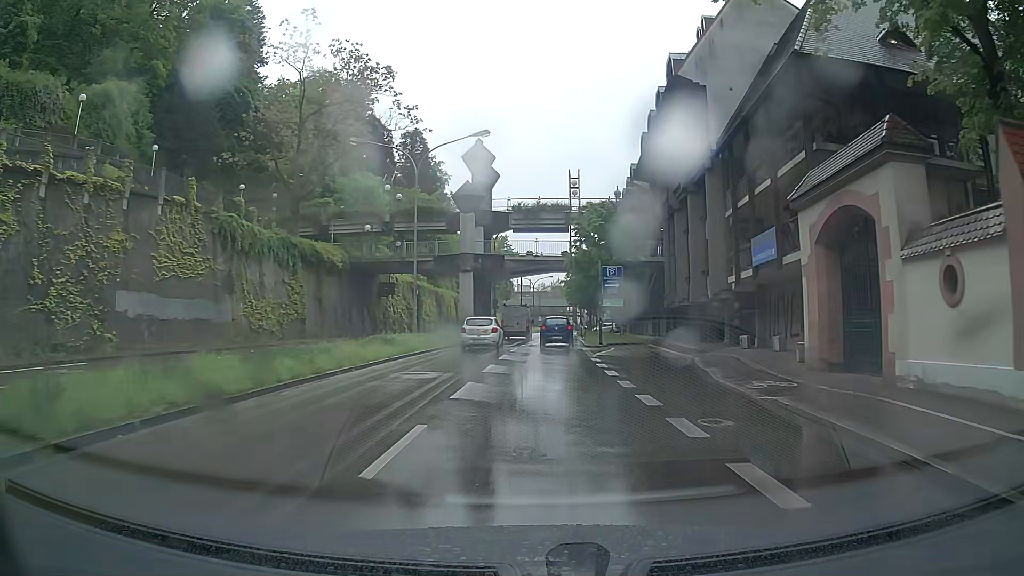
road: primary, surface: asphalt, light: Day
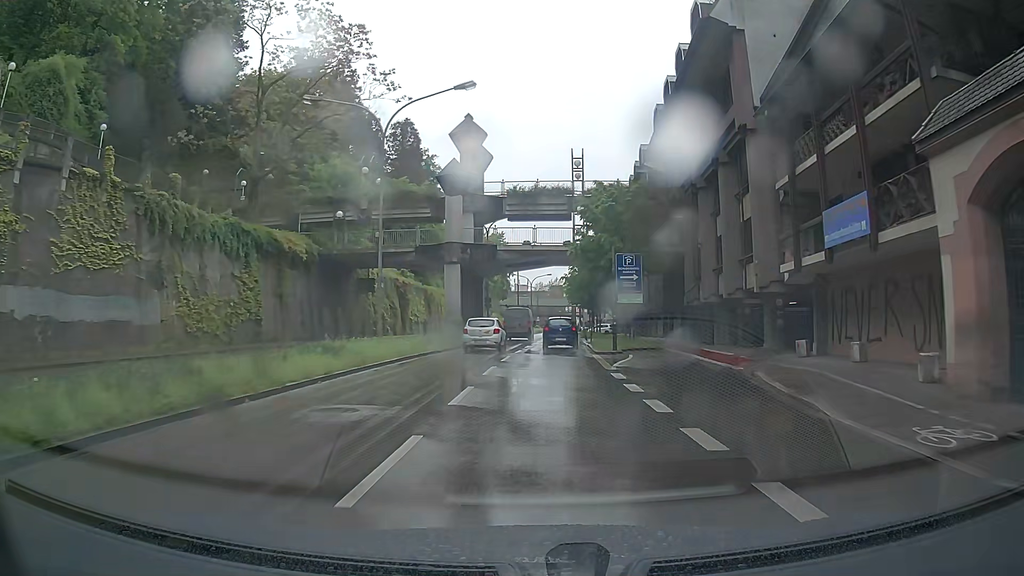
(0.0, +6.7) m; 0°
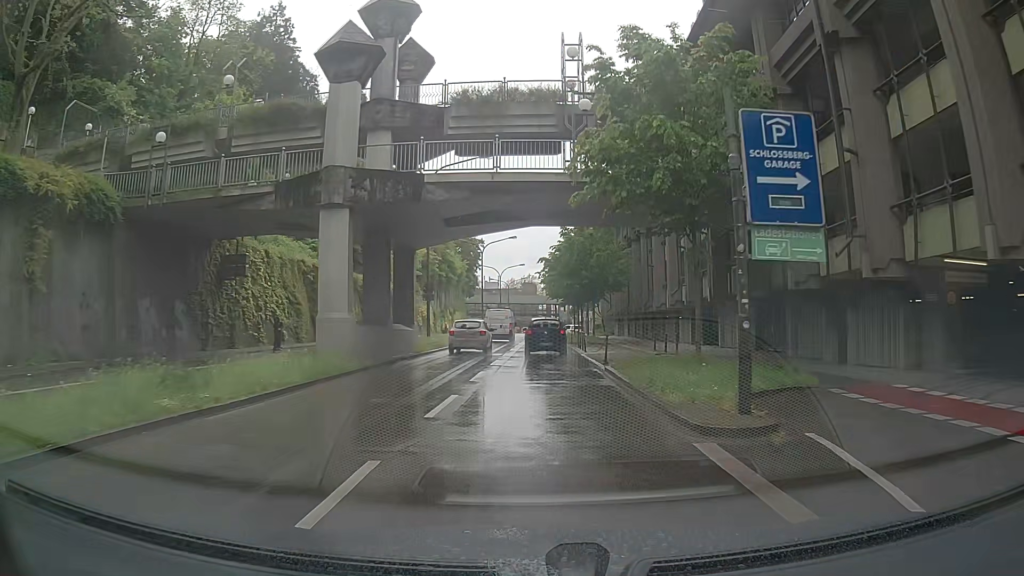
(+0.5, +19.4) m; +3°
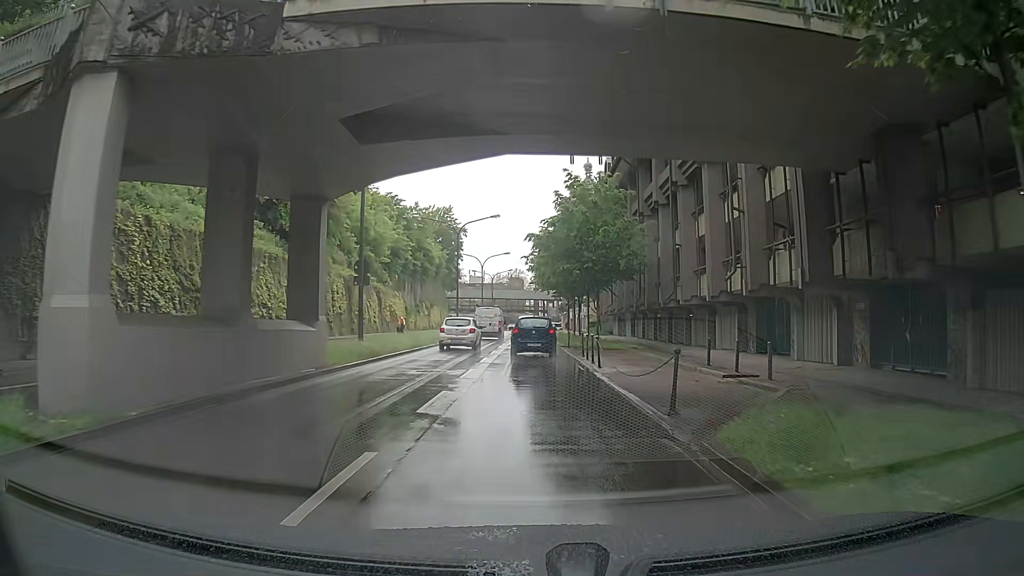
(+0.2, +11.6) m; 0°
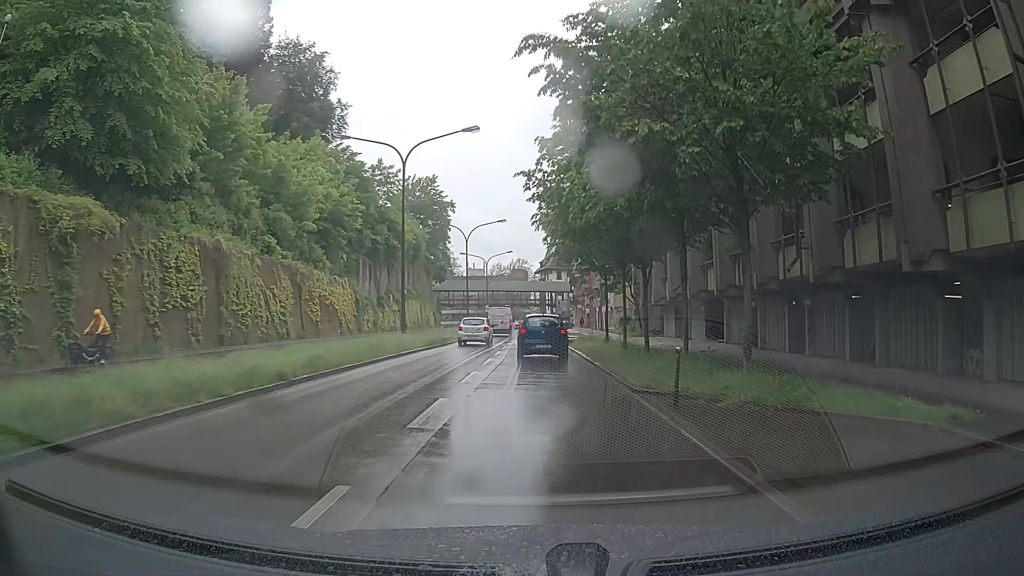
(+0.4, +25.4) m; +2°
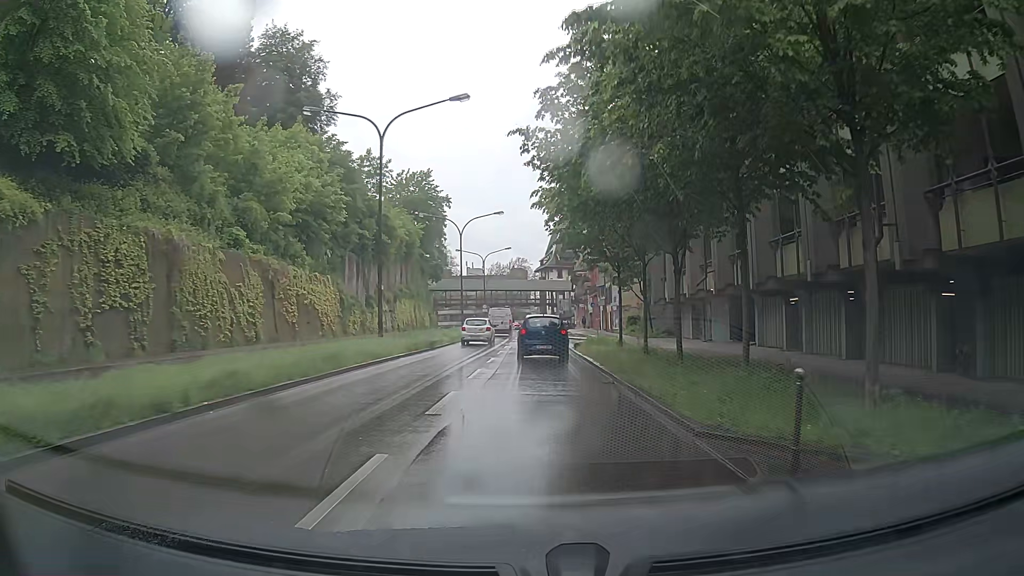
(-0.1, +4.7) m; 0°
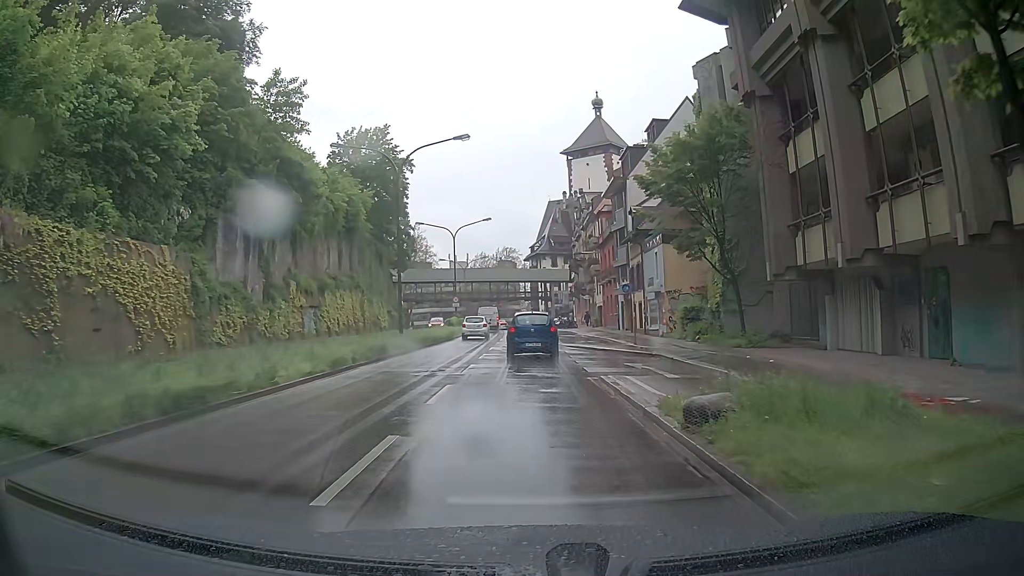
(0.0, +22.9) m; -1°
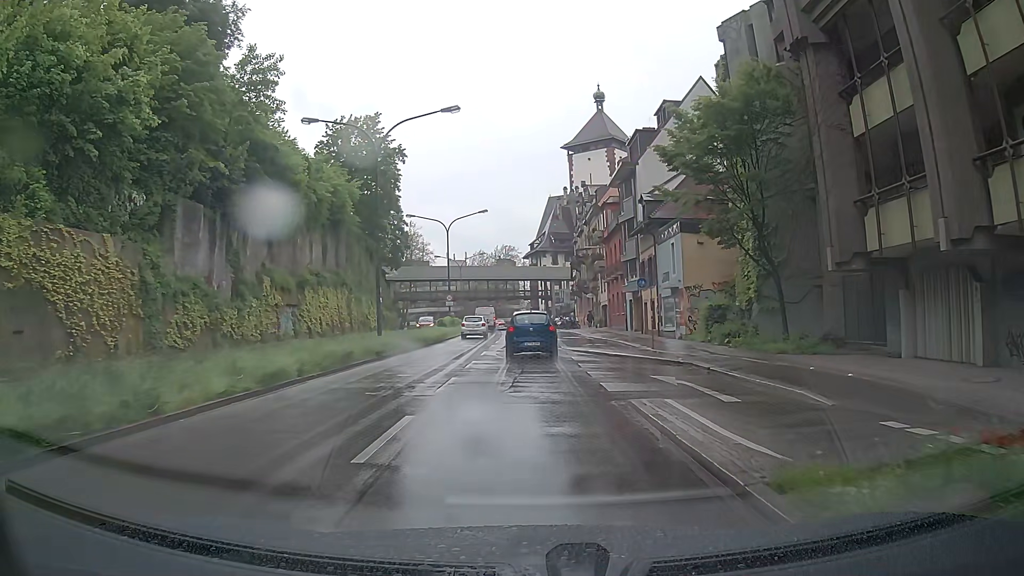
(+0.1, +4.5) m; 0°
